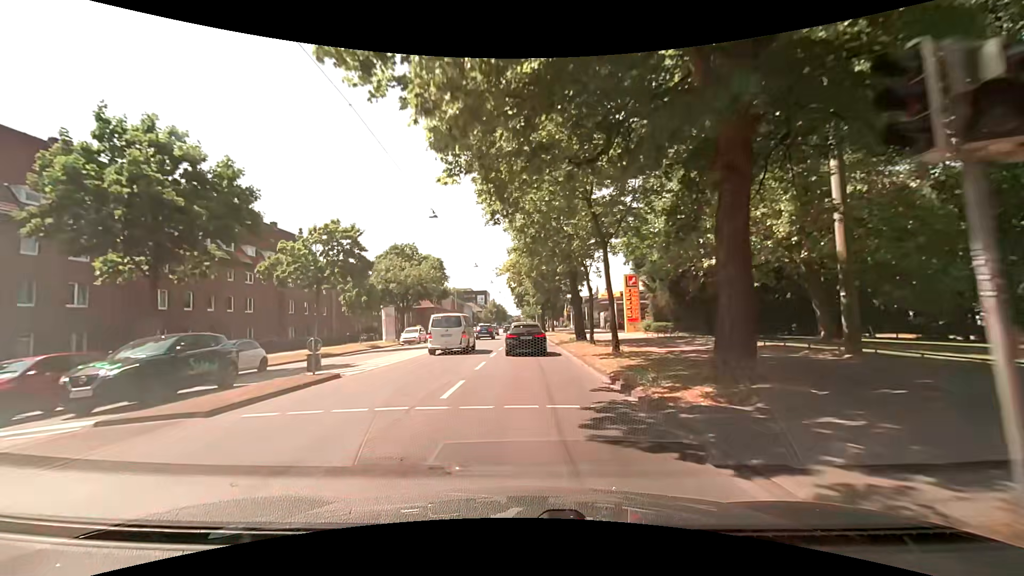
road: primary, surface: asphalt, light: Day
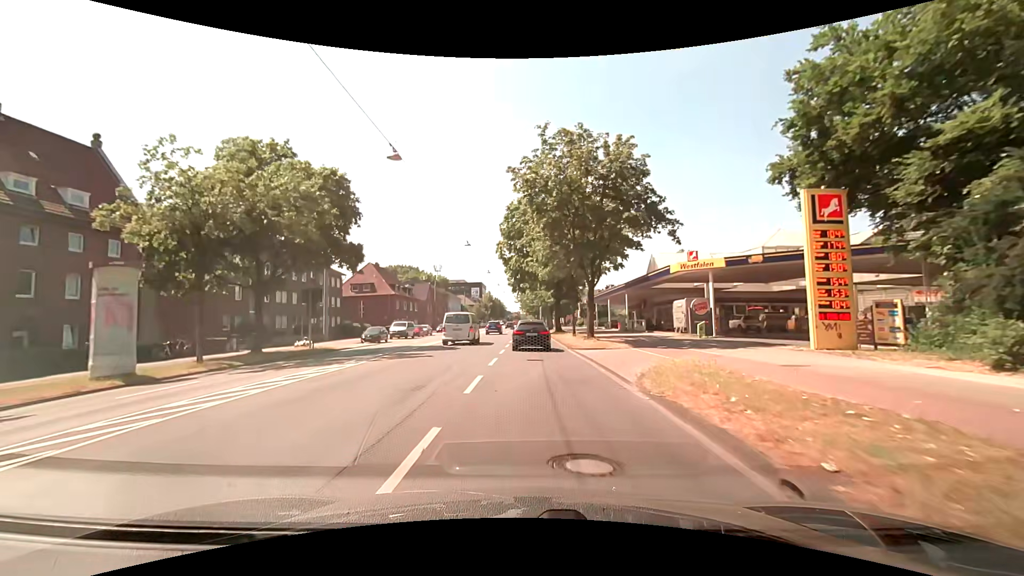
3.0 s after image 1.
(0.0, +35.9) m; +1°
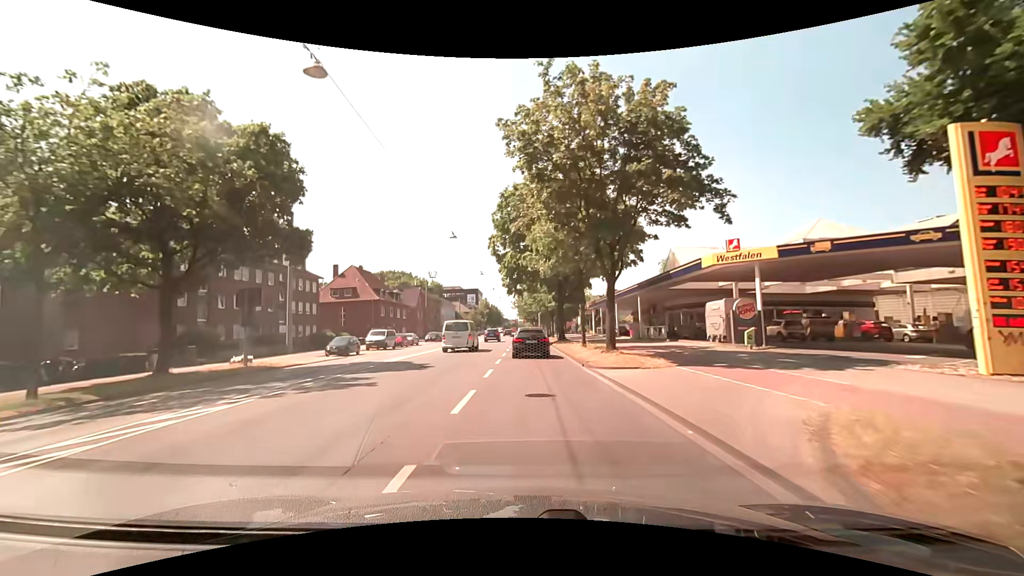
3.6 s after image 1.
(0.0, +7.4) m; -1°
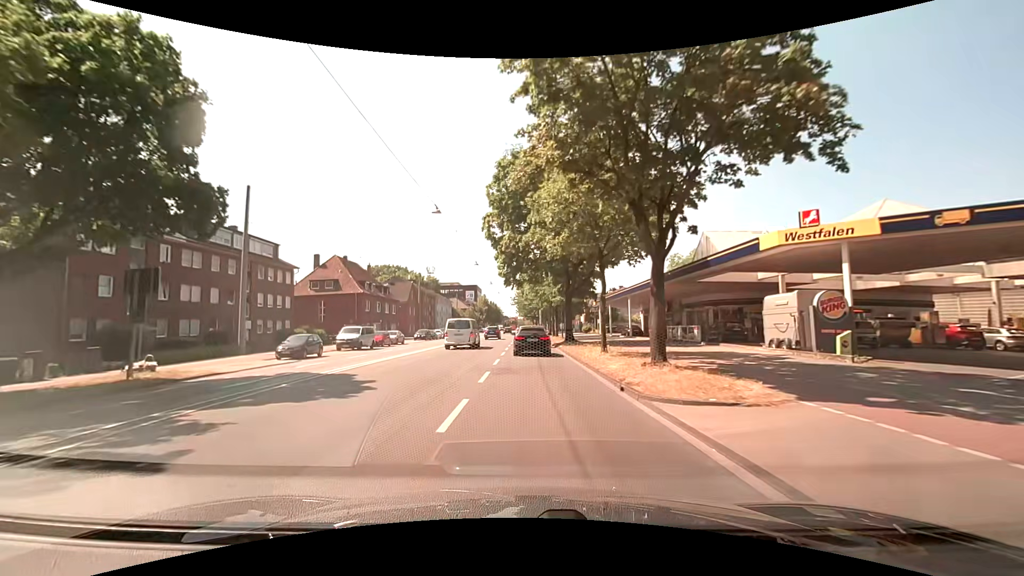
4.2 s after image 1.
(+0.1, +7.4) m; +1°
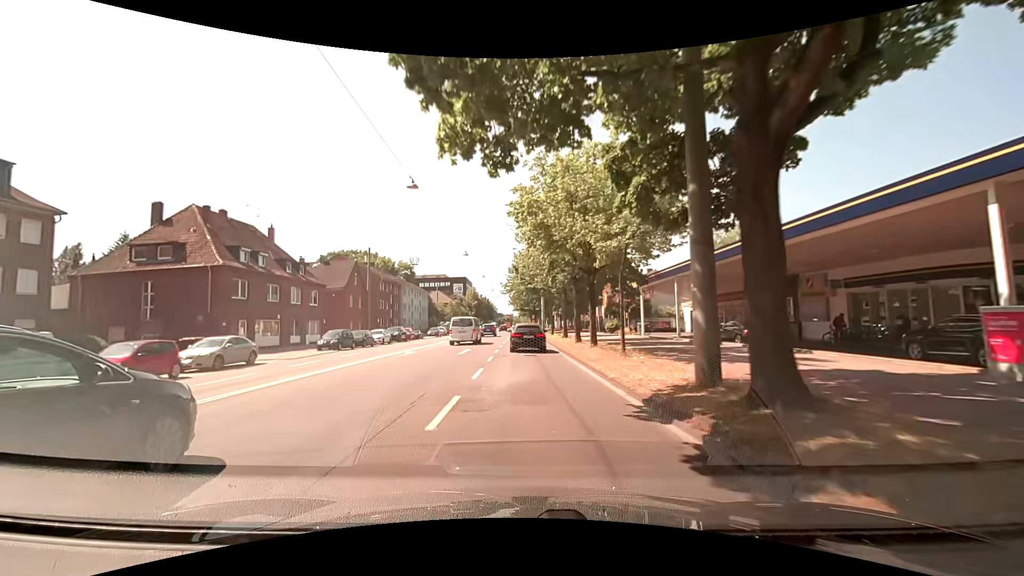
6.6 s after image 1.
(0.0, +30.1) m; 0°
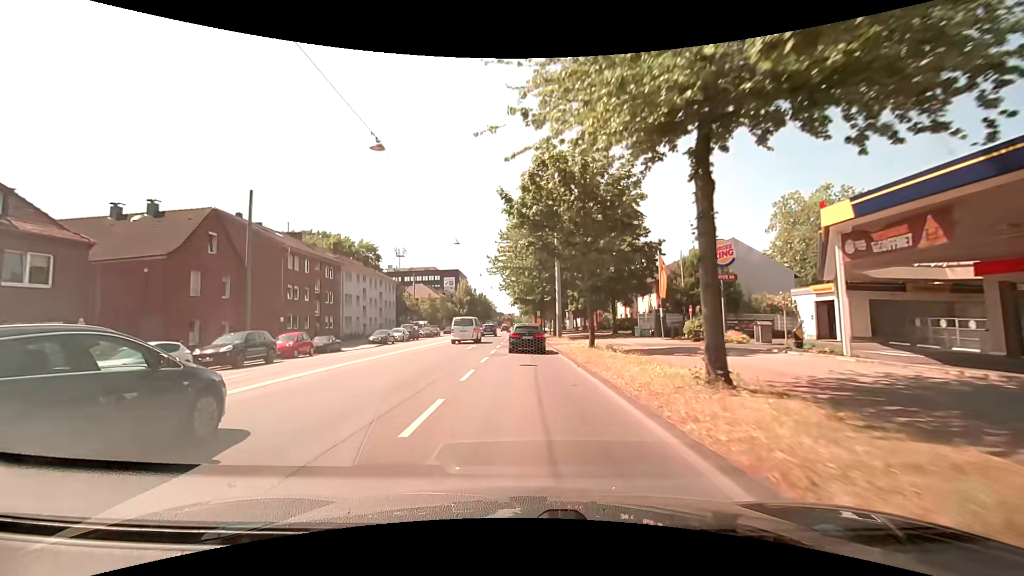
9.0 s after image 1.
(0.0, +30.4) m; -1°
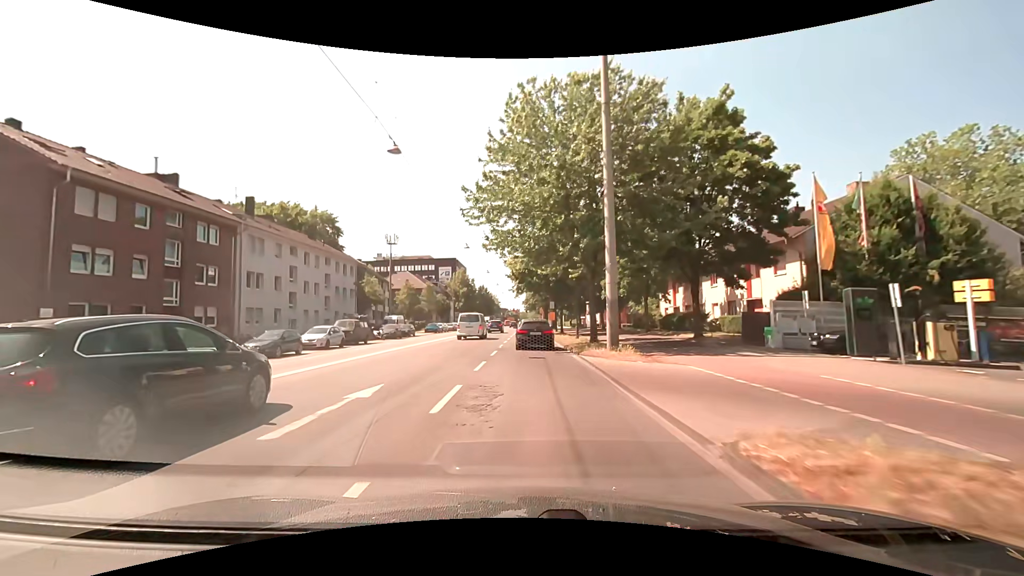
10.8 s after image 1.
(+0.1, +22.9) m; -1°
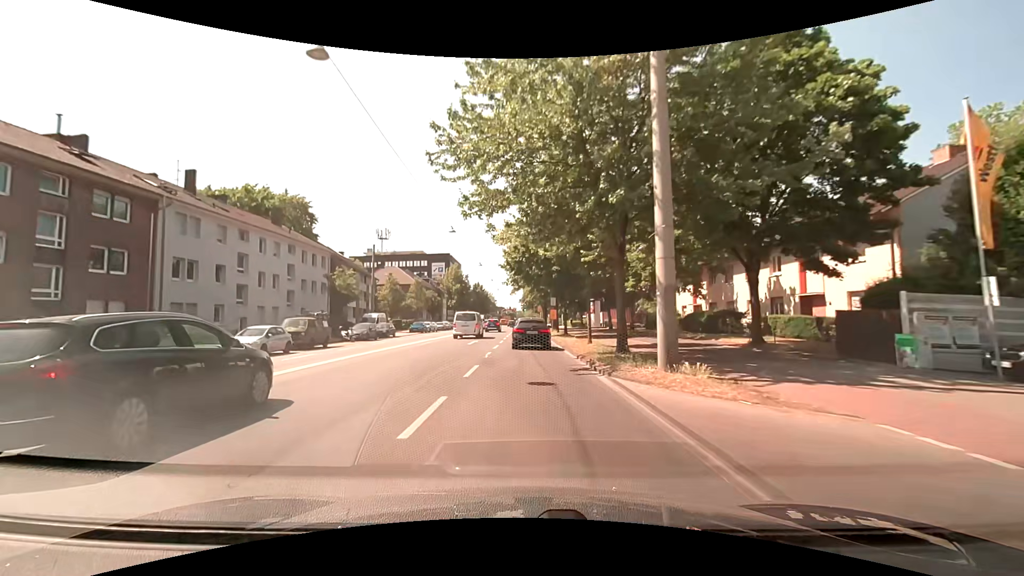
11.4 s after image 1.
(+0.1, +7.7) m; 0°
(0, +10) (0, +20) (+1, +30) (+1, +40) (+1, +50) (+1, +60) (+1, +70) (+2, +80) (+2, +90) (+2, +100) m
